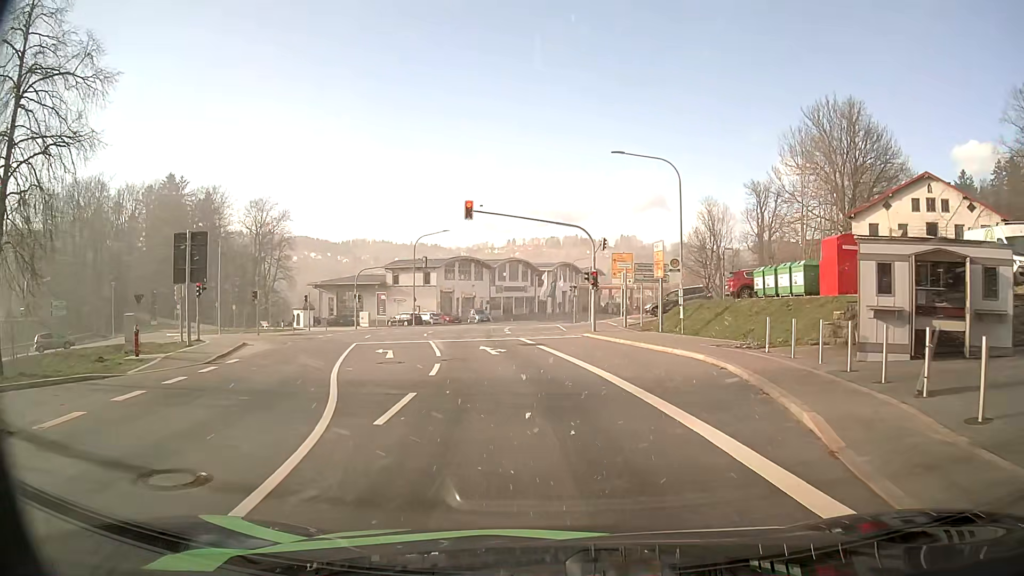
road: secondary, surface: asphalt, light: Day
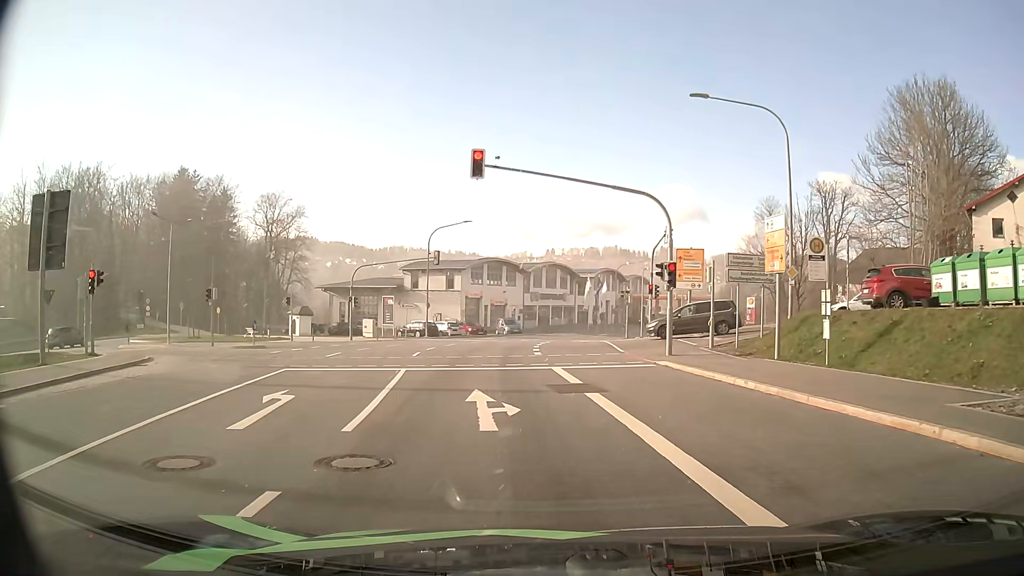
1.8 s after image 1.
(-0.3, +12.2) m; -3°
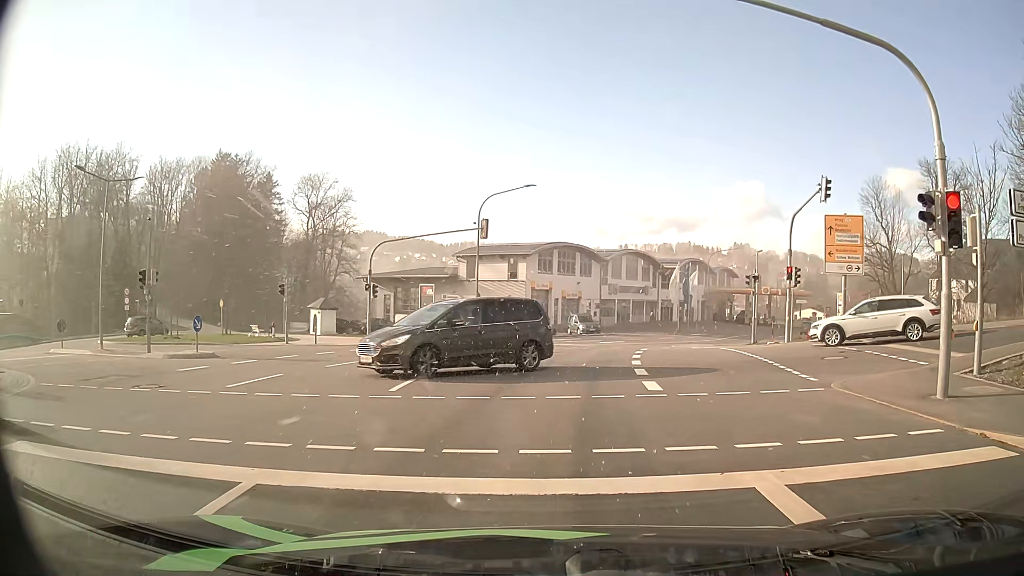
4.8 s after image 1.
(-0.7, +12.8) m; -6°
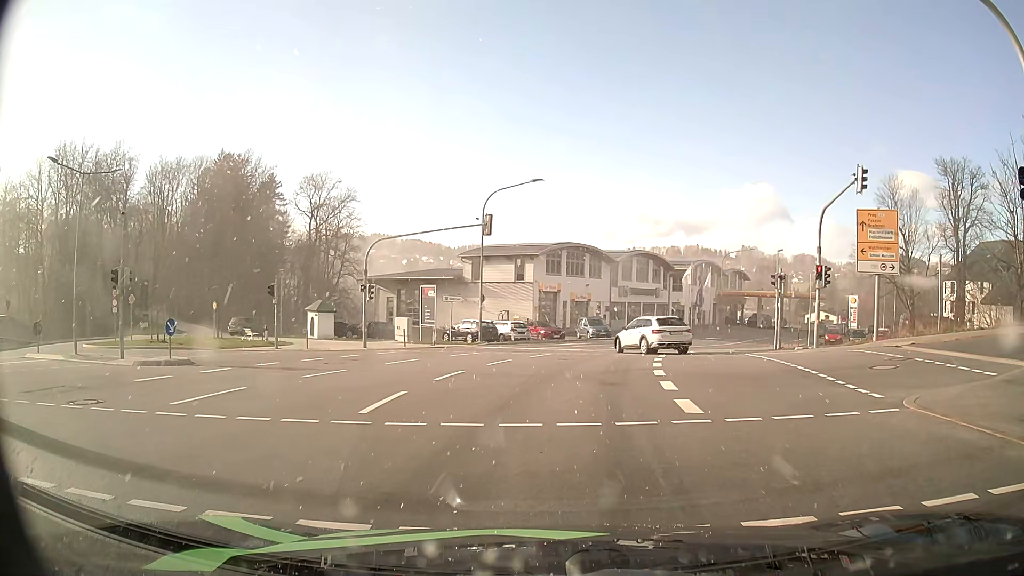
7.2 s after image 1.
(0.0, +2.4) m; 0°
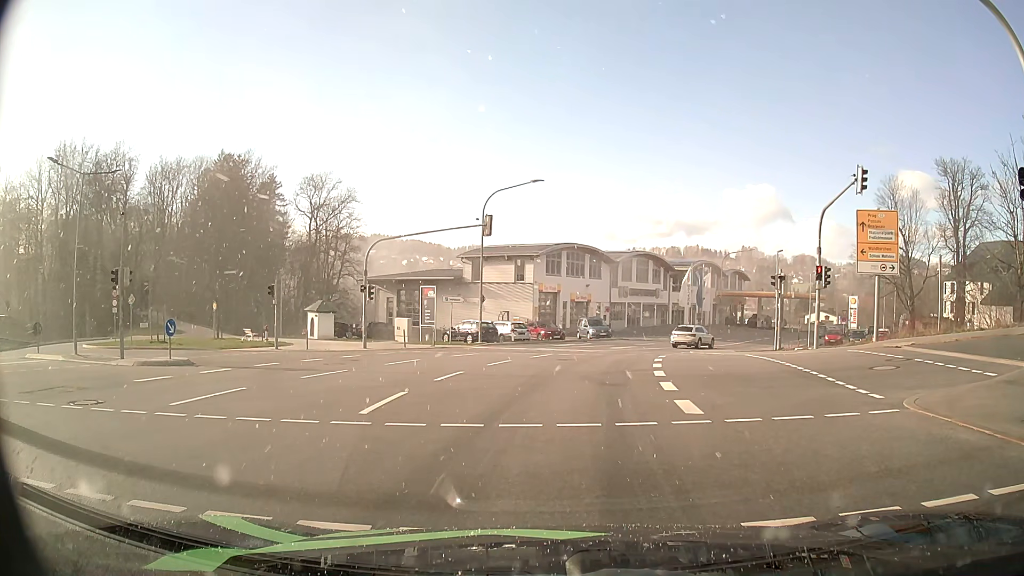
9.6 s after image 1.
(0.0, +0.1) m; 0°
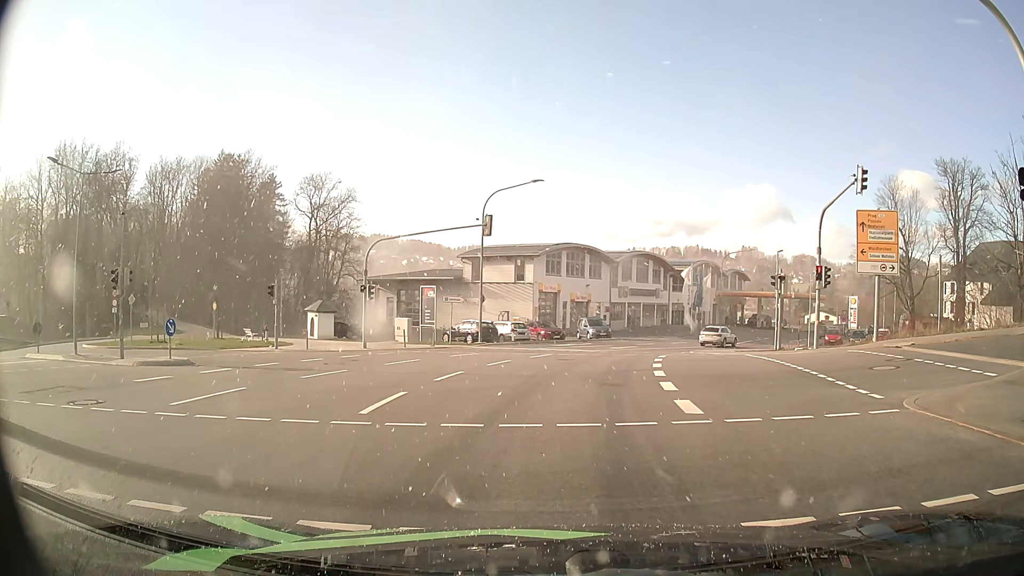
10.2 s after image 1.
(0.0, 0.0) m; 0°
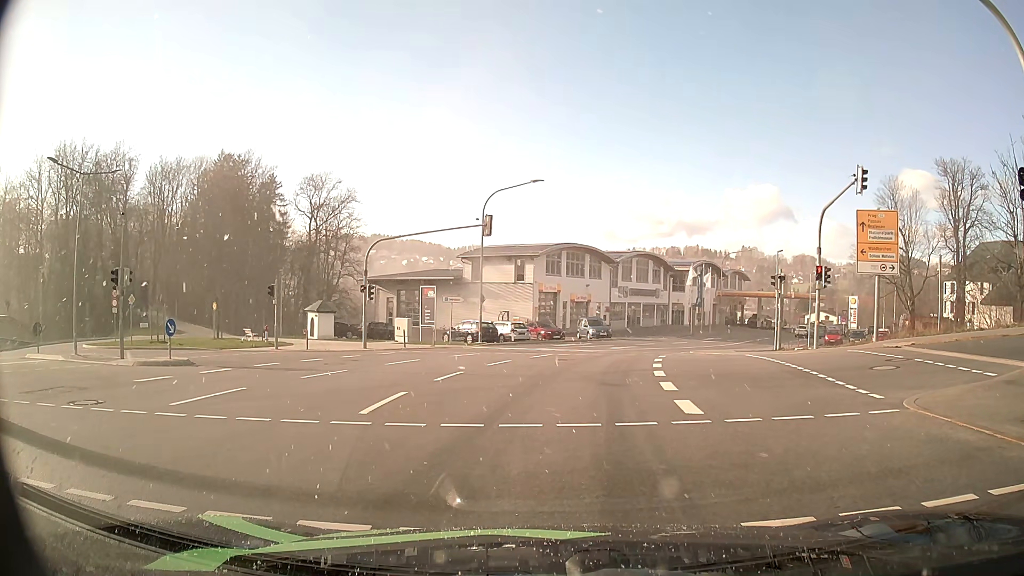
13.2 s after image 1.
(0.0, 0.0) m; 0°
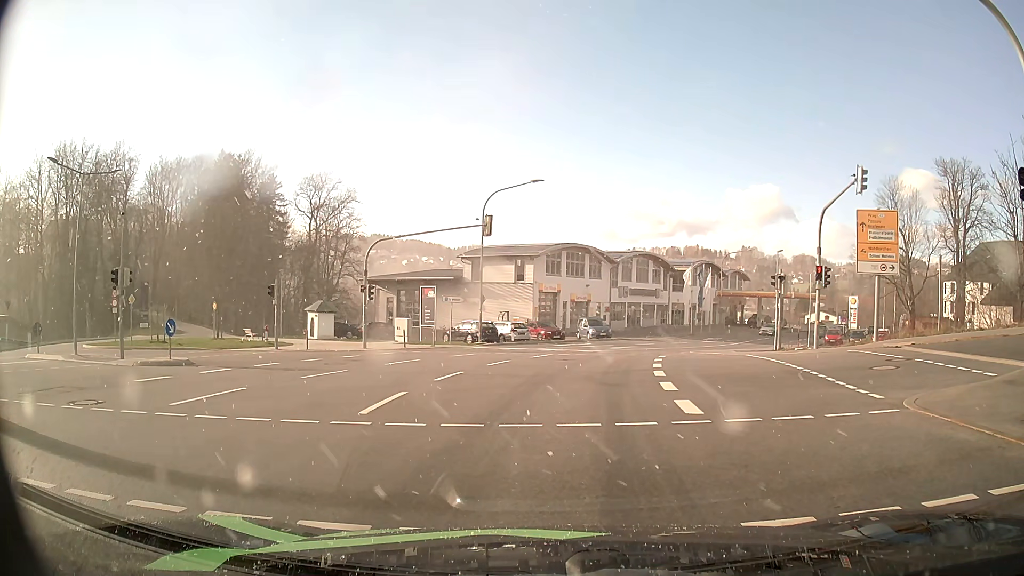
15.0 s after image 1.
(0.0, 0.0) m; 0°
(0, +10) (+7, +17) (+17, +15) (+26, +10) (+34, +5) (+42, -1) (+51, -6) (+59, -12) (+68, -17) (+76, -22) m
